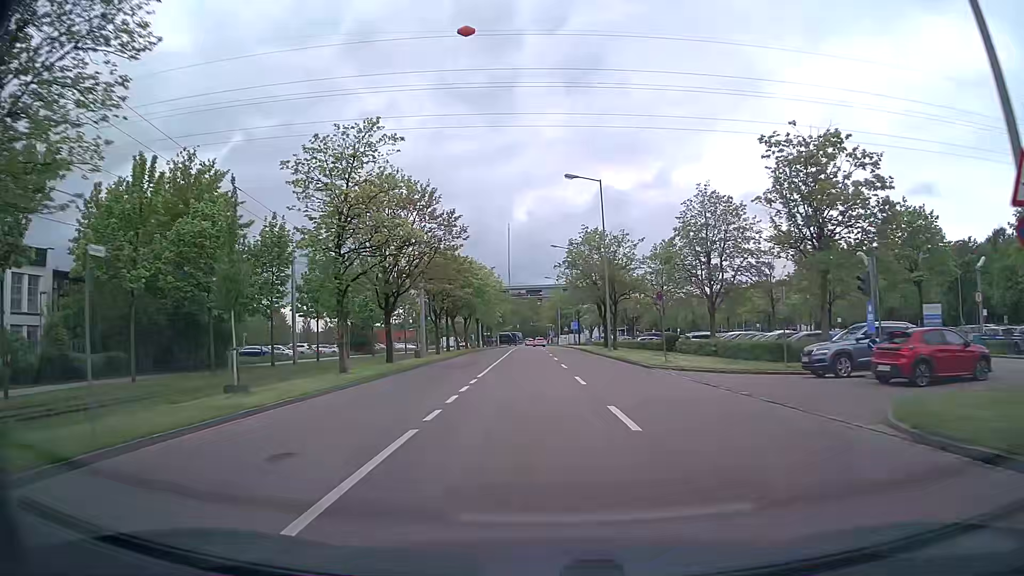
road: residential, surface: asphalt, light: Day
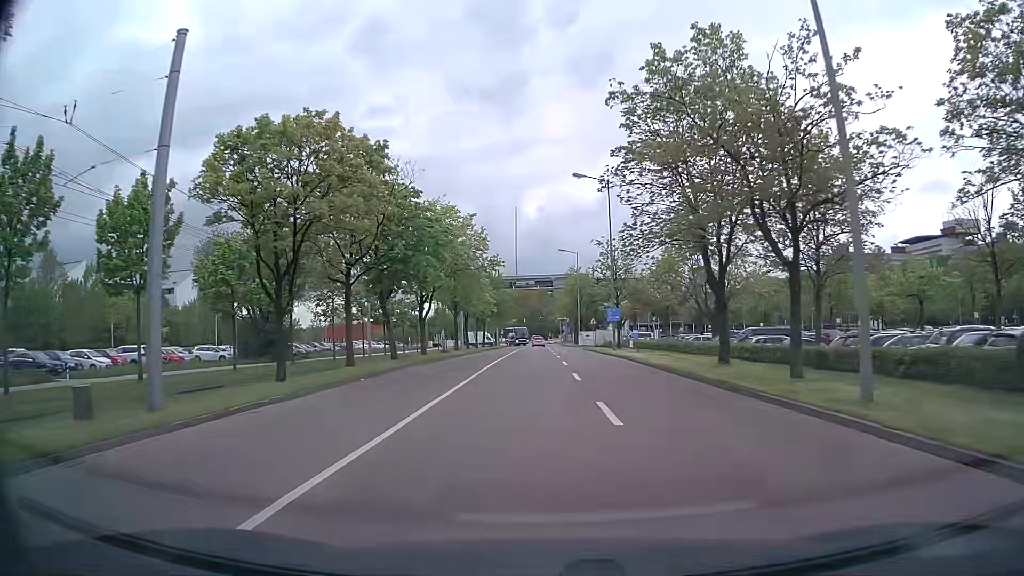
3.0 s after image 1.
(-0.4, +37.1) m; 0°
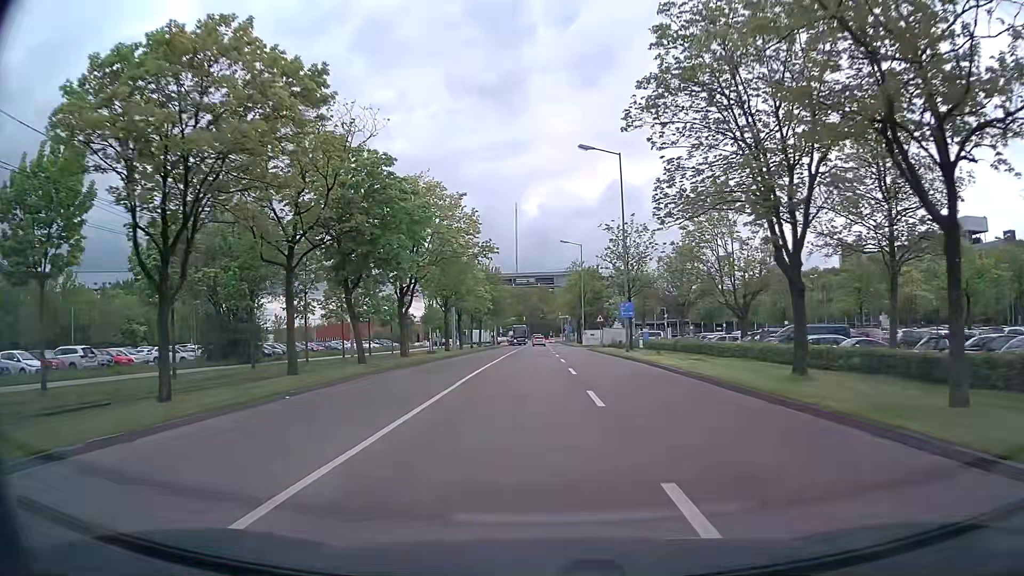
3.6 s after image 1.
(-0.1, +7.2) m; -1°
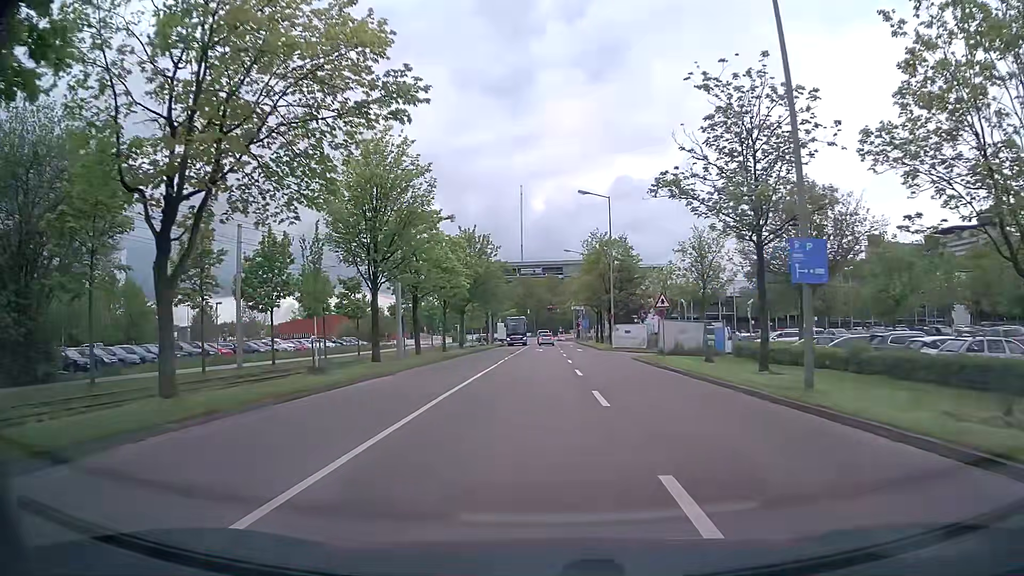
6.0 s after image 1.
(-0.1, +27.6) m; -1°
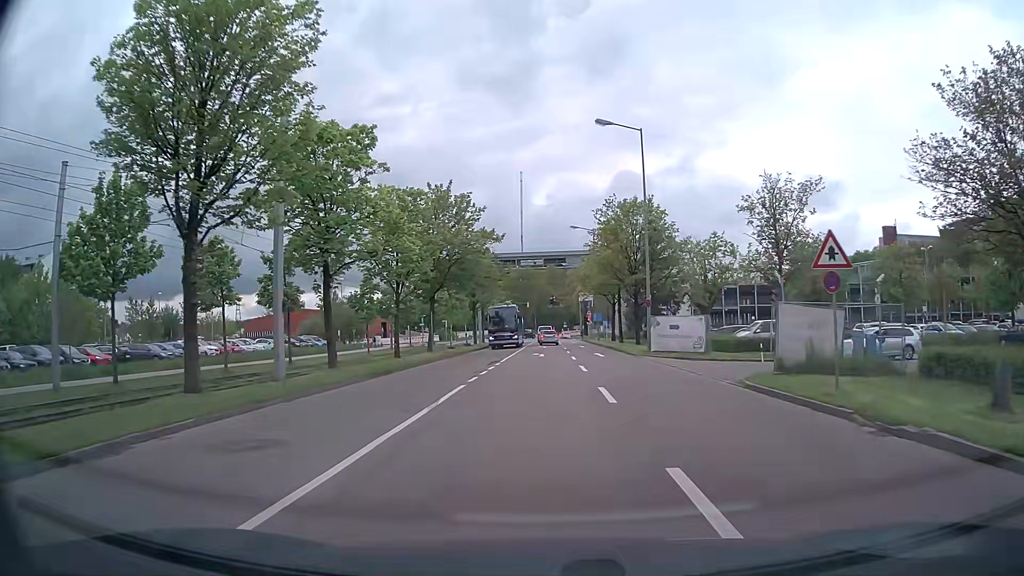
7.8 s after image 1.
(0.0, +18.0) m; 0°
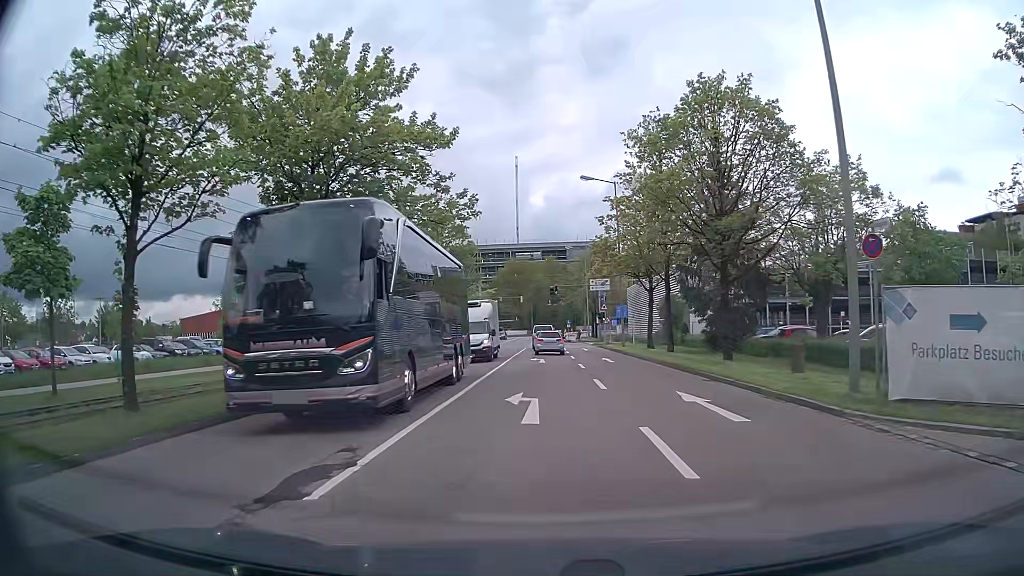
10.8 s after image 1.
(+0.1, +24.6) m; 0°
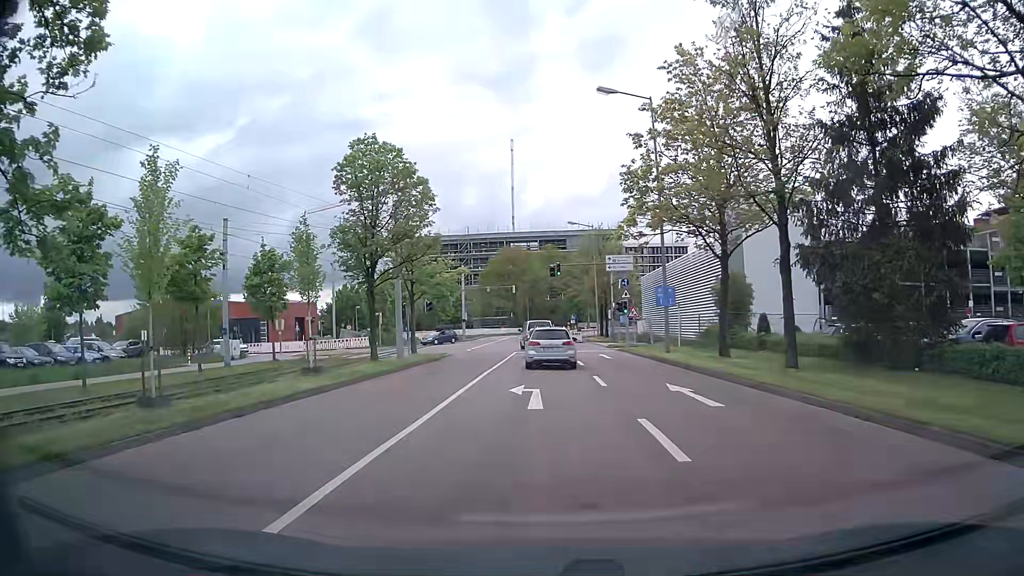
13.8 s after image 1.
(0.0, +18.3) m; -1°
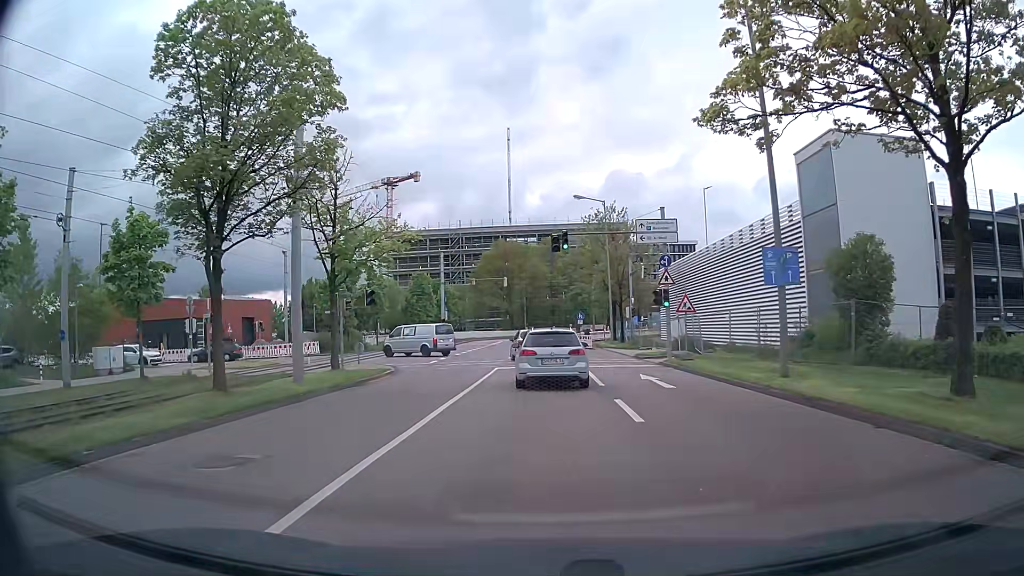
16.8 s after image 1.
(+0.2, +15.6) m; +1°
(0, +10) (0, +20) (0, +30) (-2, +40) (-10, +46) (-20, +47) (-30, +47) (-40, +46) (-50, +47) (-59, +48) m
